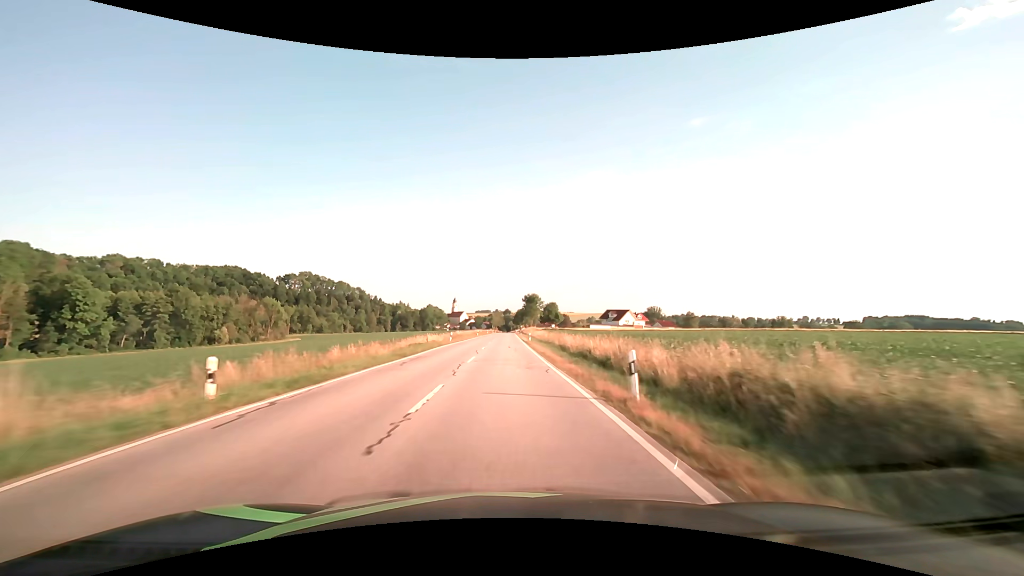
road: secondary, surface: asphalt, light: Day
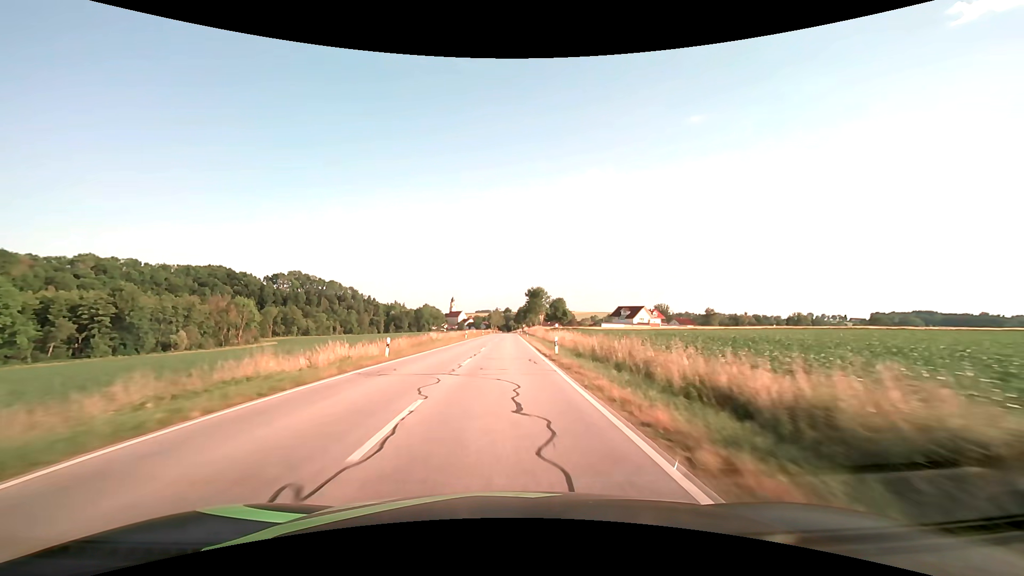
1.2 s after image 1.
(0.0, +26.5) m; 0°
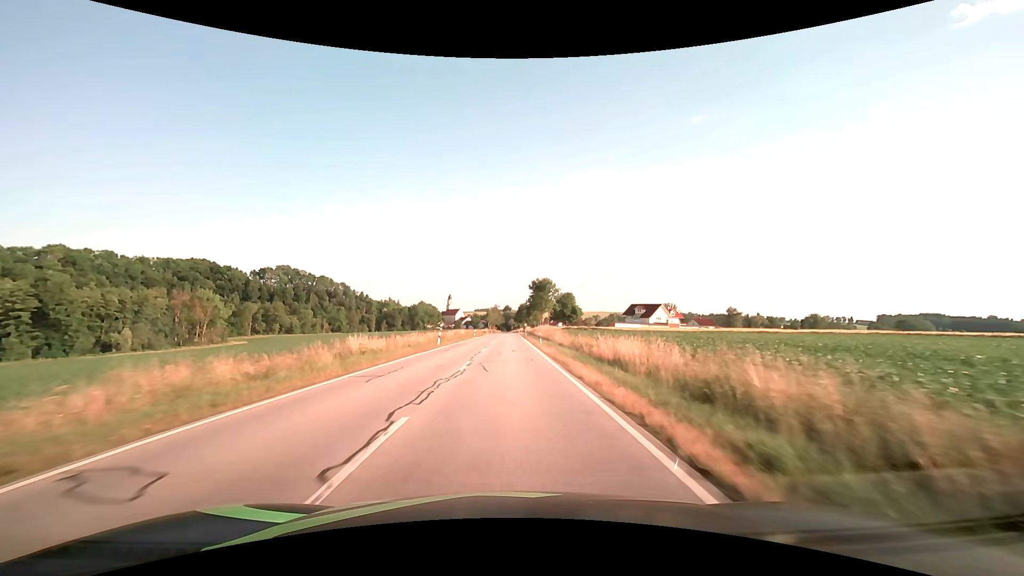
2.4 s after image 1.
(0.0, +25.5) m; 0°
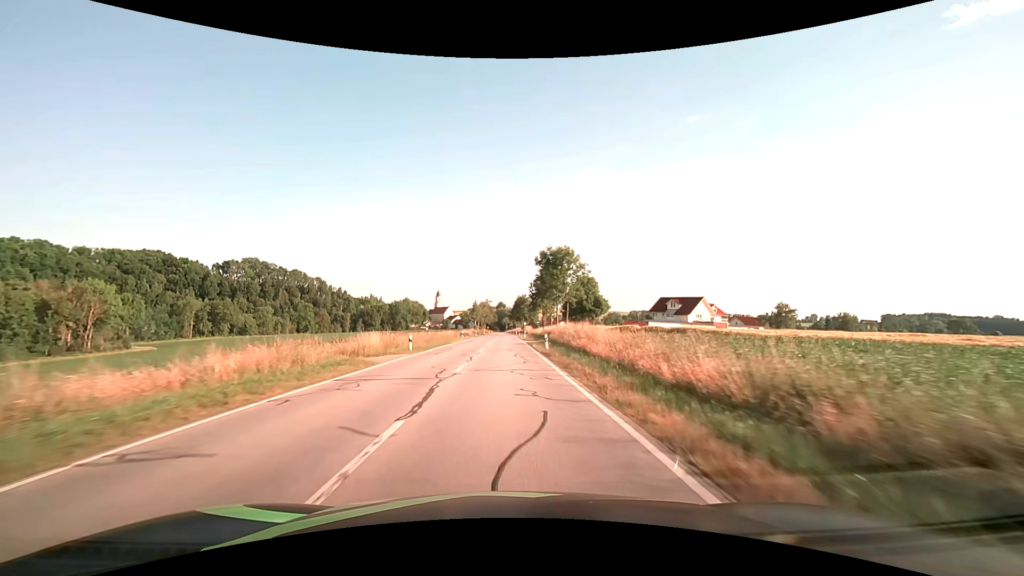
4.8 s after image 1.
(+0.4, +47.8) m; +1°
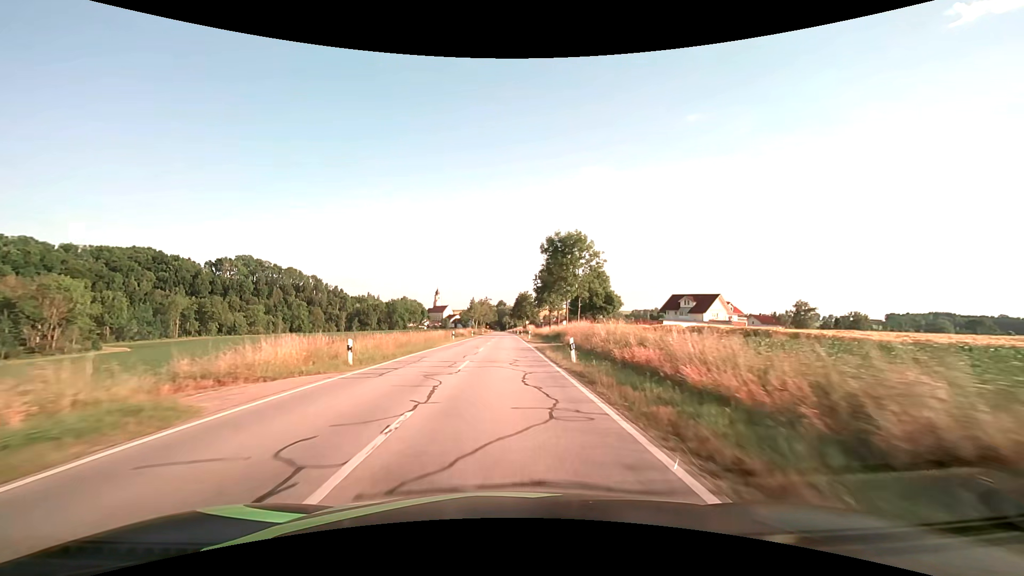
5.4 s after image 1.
(0.0, +11.3) m; 0°
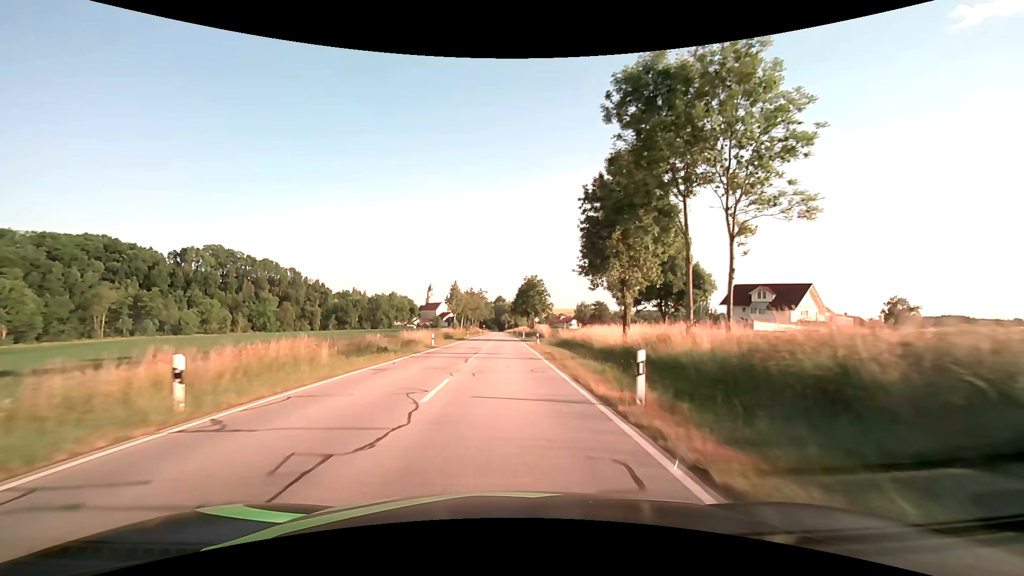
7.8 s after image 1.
(0.0, +42.4) m; 0°
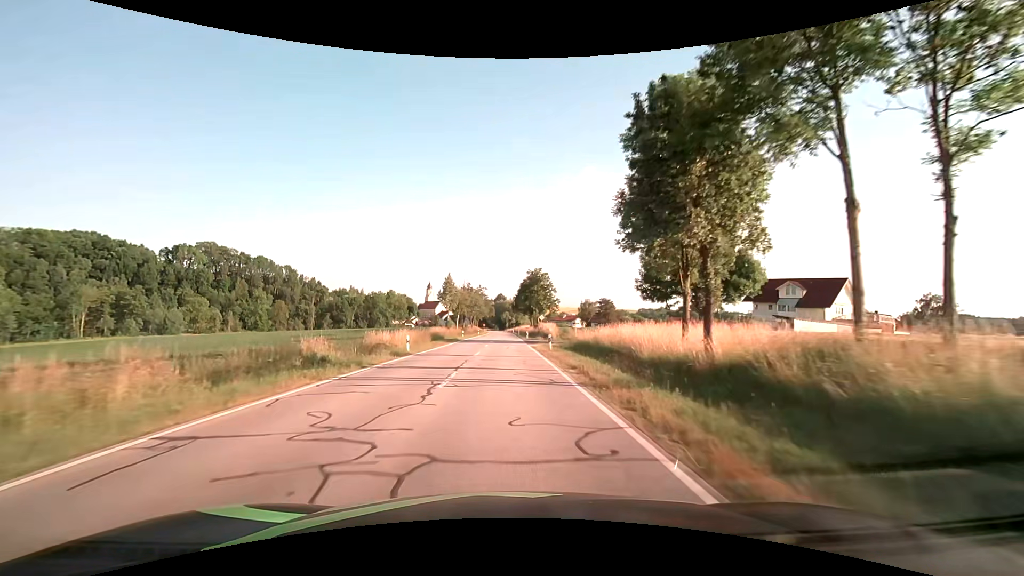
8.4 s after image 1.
(0.0, +10.0) m; 0°
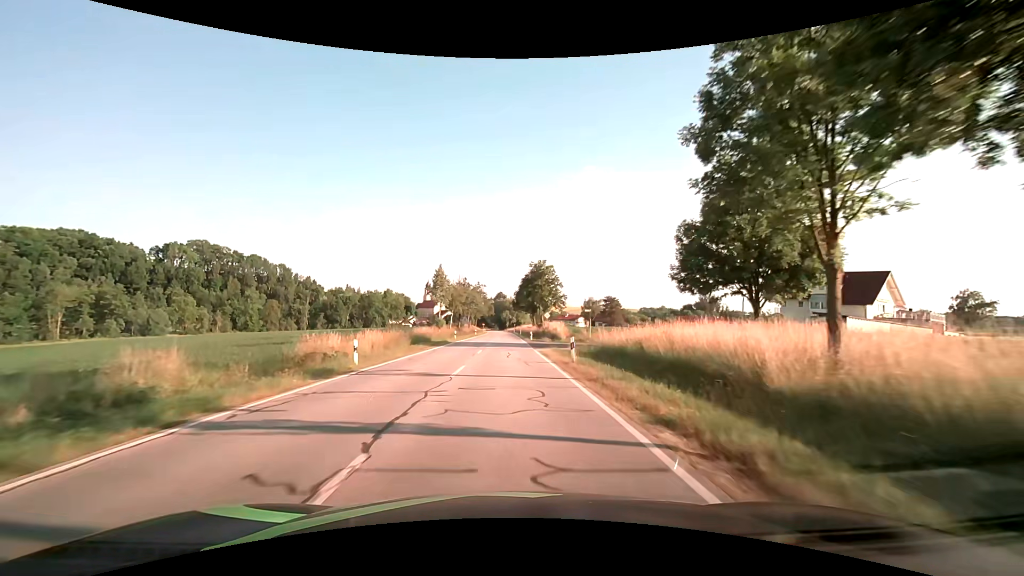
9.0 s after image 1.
(0.0, +9.7) m; 0°
(0, +10) (0, +20) (0, +30) (0, +40) (0, +50) (0, +60) (0, +70) (0, +80) (0, +90) (0, +100) m
